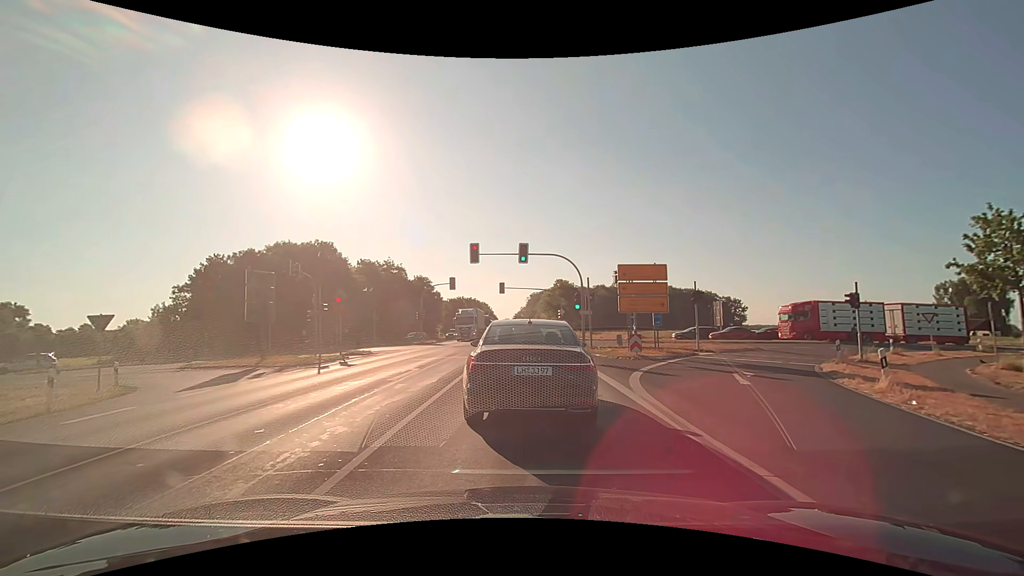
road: primary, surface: asphalt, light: Day
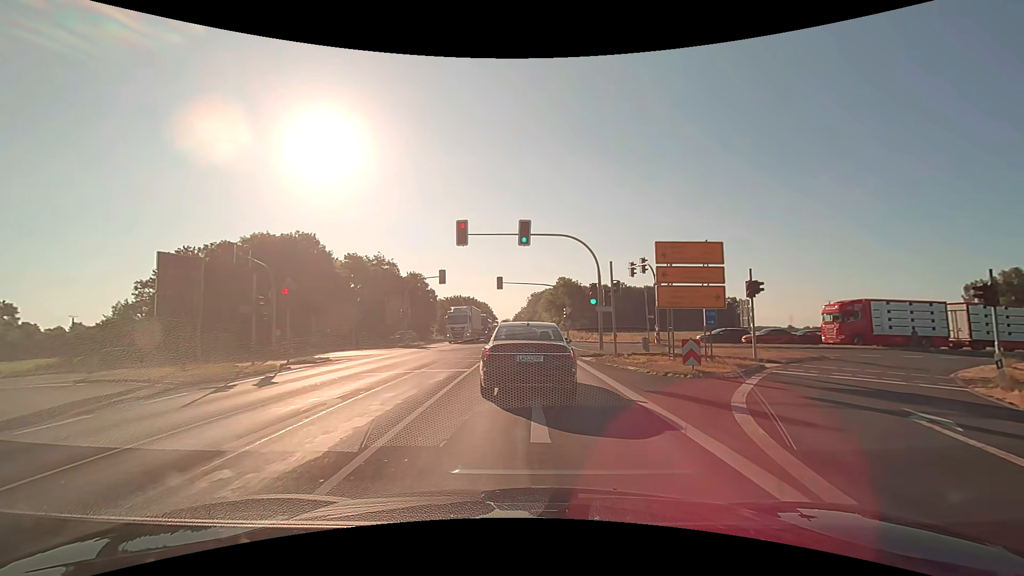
(0.0, +7.5) m; -1°
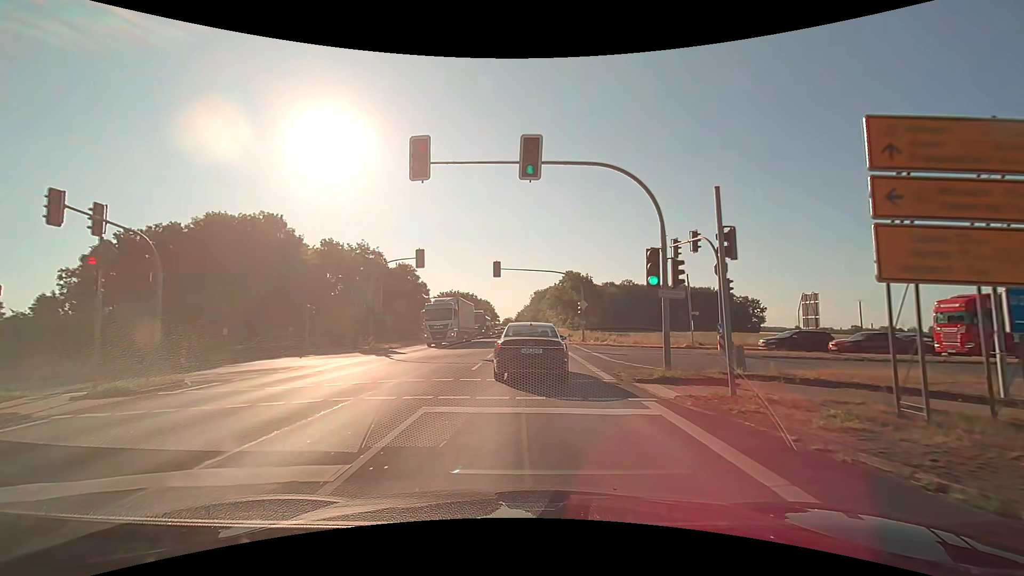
(0.0, +11.6) m; 0°
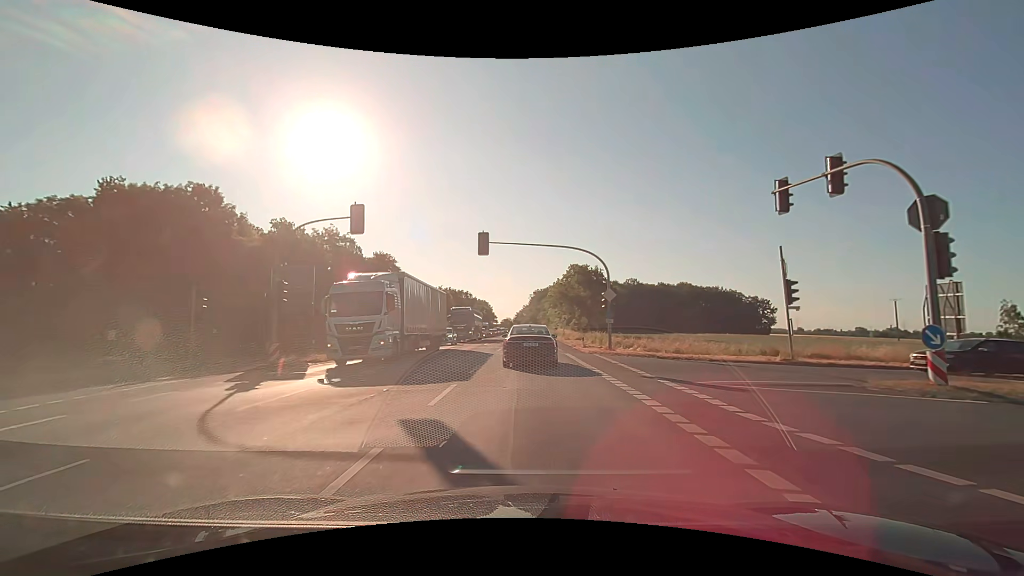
(0.0, +13.4) m; 0°
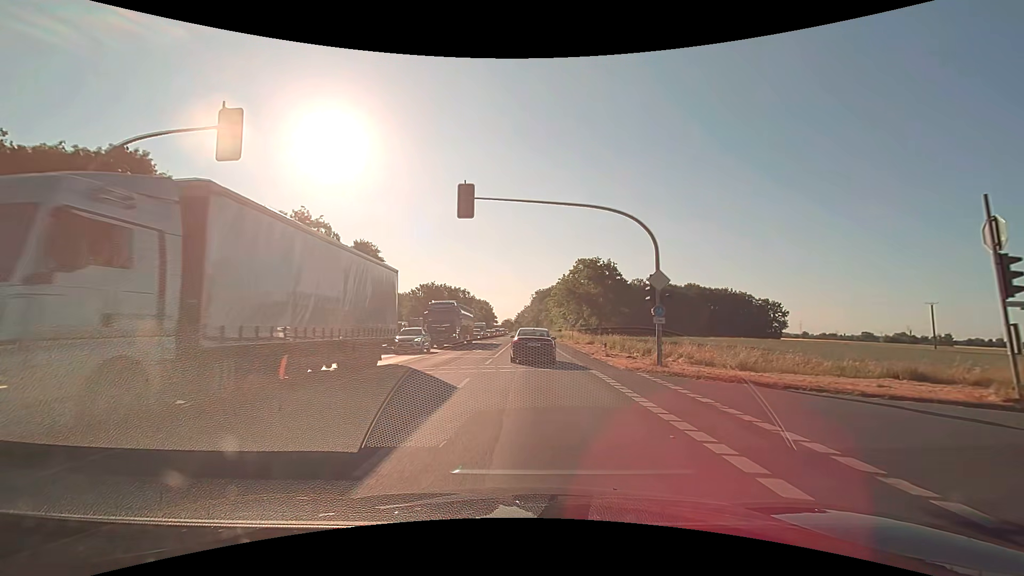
(0.0, +10.1) m; 0°
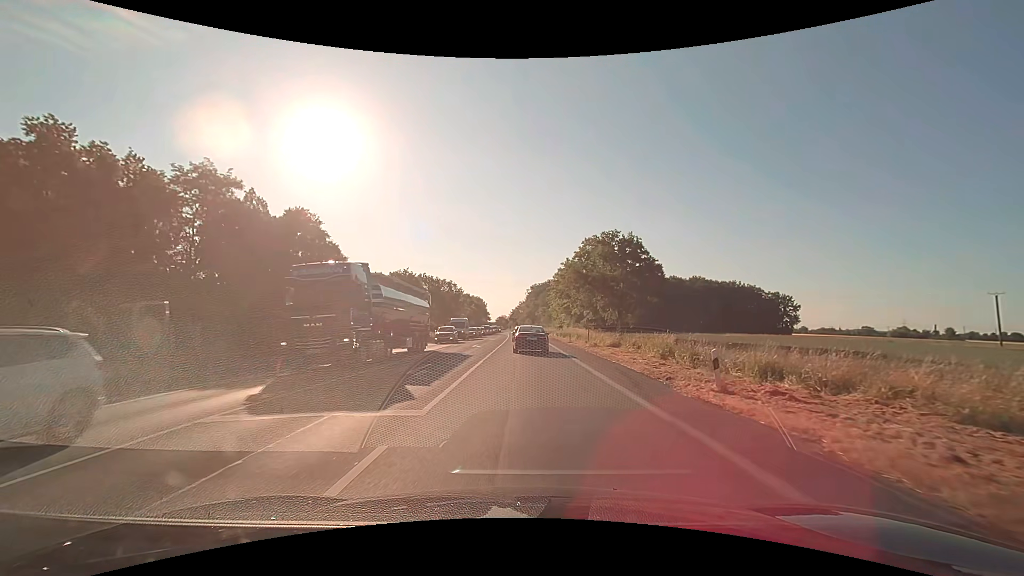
(+0.1, +17.3) m; +1°
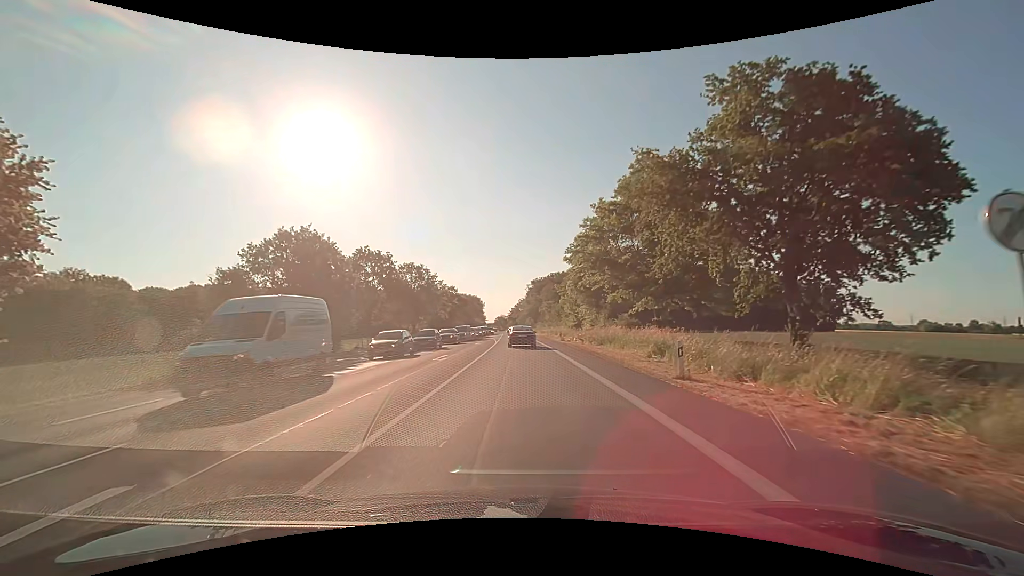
(+0.1, +33.8) m; 0°
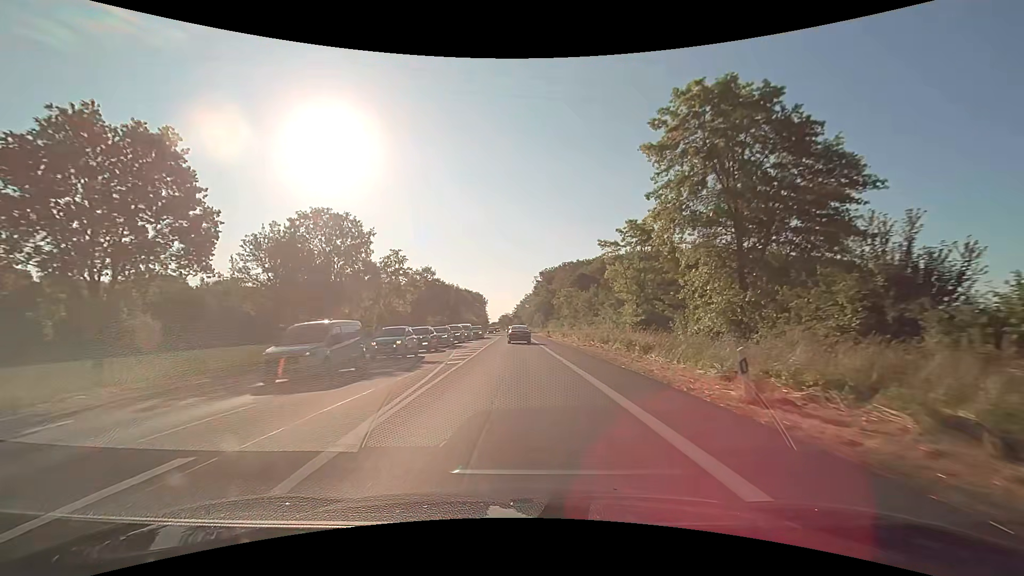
(-0.3, +39.5) m; -1°
(0, +10) (0, +20) (0, +30) (0, +40) (-1, +50) (-1, +60) (-1, +70) (-1, +80) (-2, +90) (-2, +100) m
